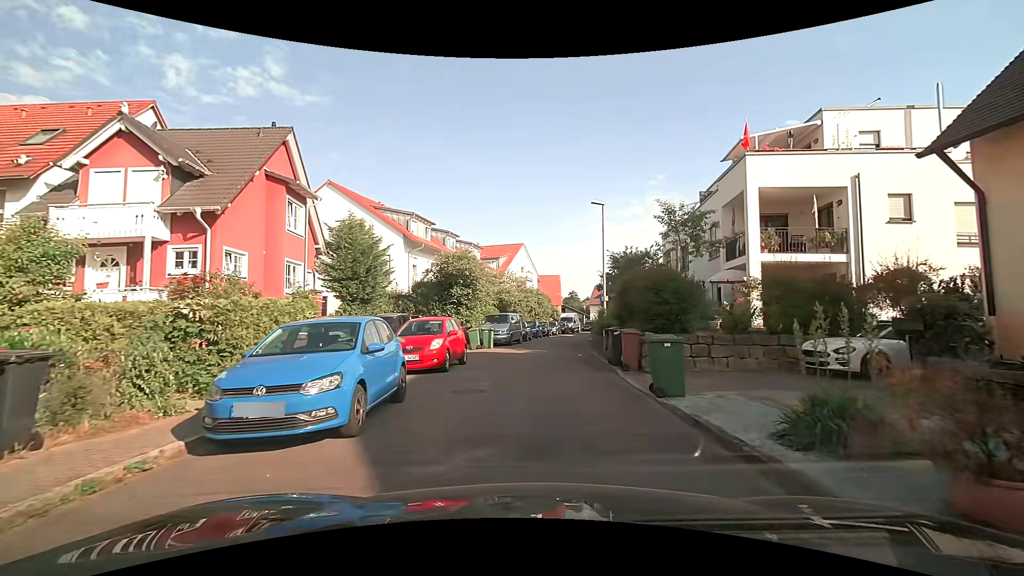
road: residential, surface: asphalt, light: Day
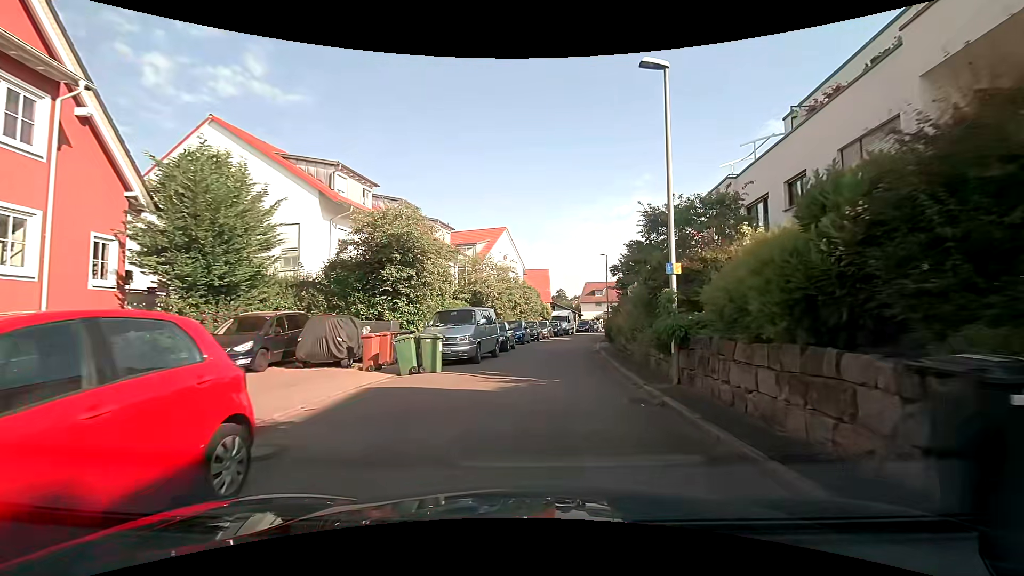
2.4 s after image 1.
(+0.1, +12.1) m; 0°
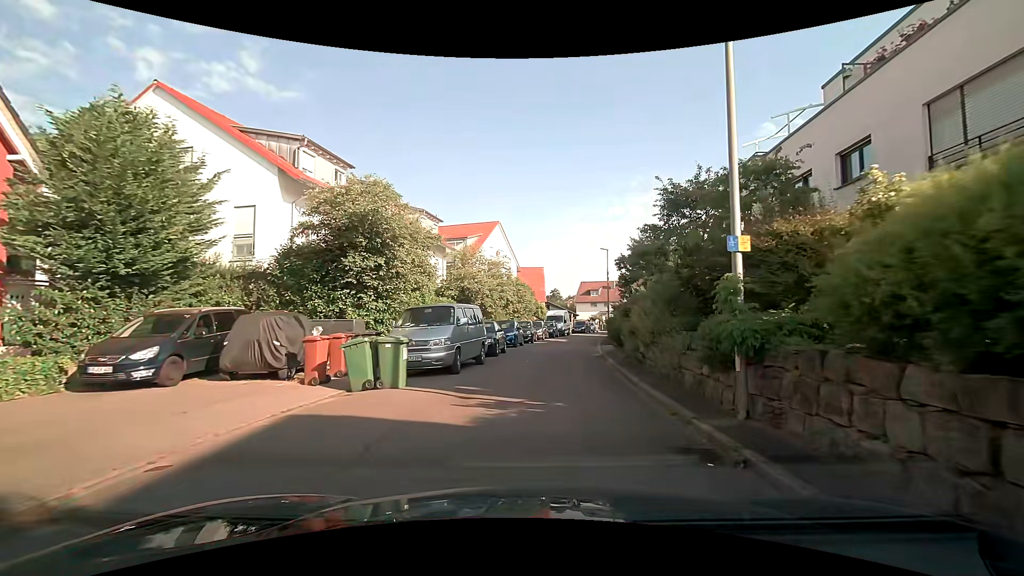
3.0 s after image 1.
(+0.1, +3.3) m; +1°
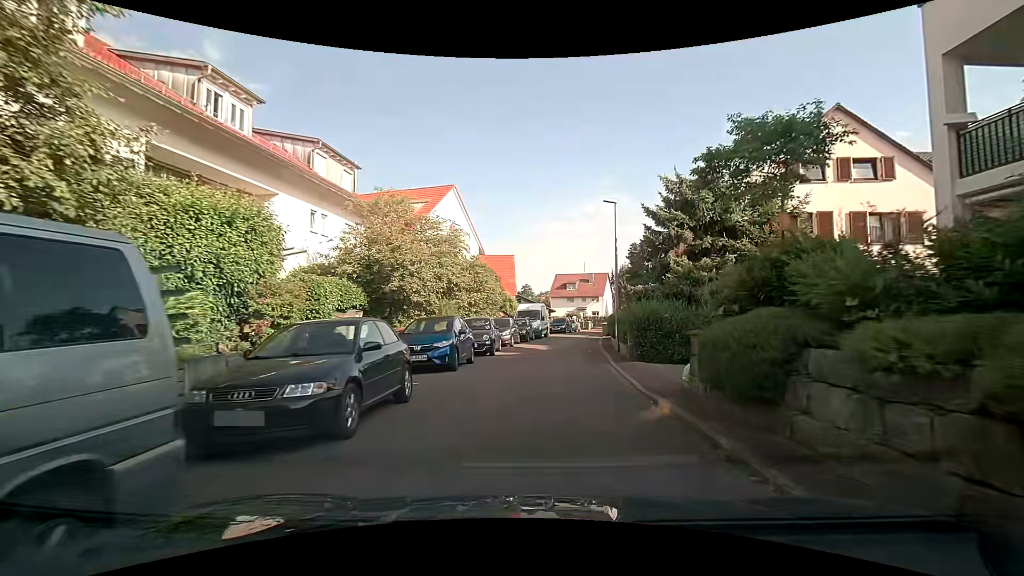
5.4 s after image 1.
(+0.6, +13.6) m; +4°
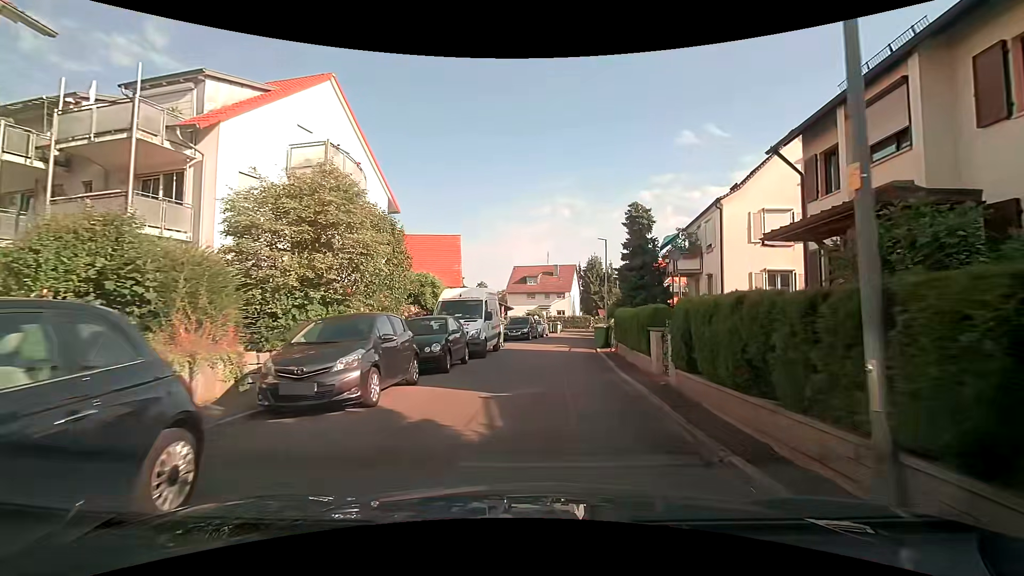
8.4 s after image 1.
(+0.9, +17.9) m; +4°
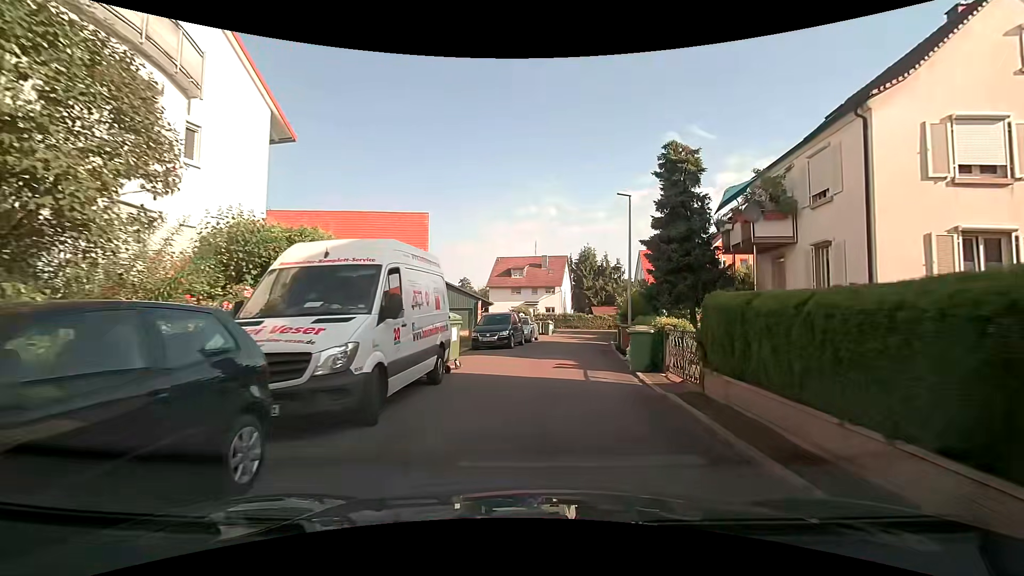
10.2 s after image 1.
(+0.4, +11.2) m; +4°
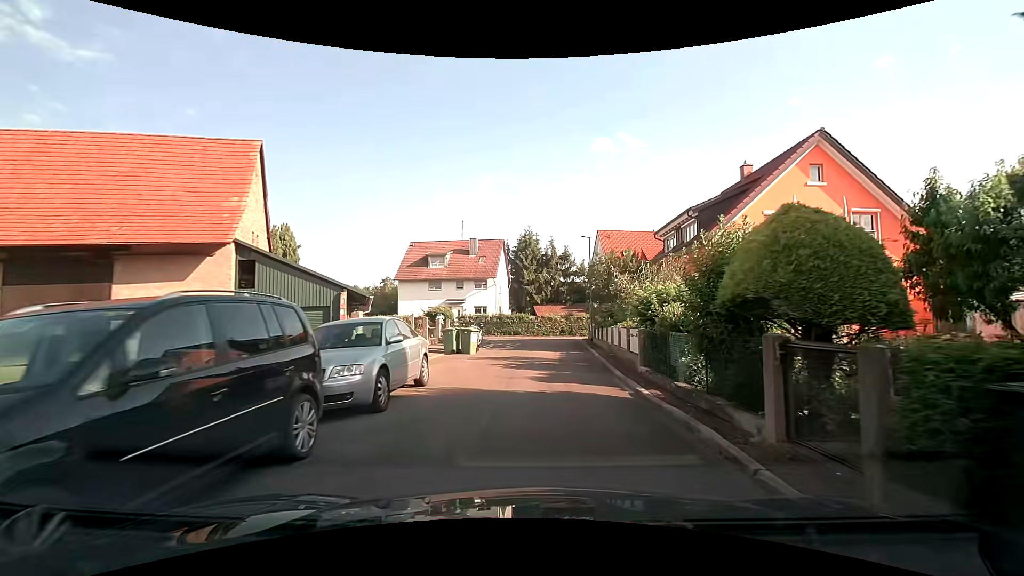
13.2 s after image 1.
(+0.8, +19.1) m; +7°
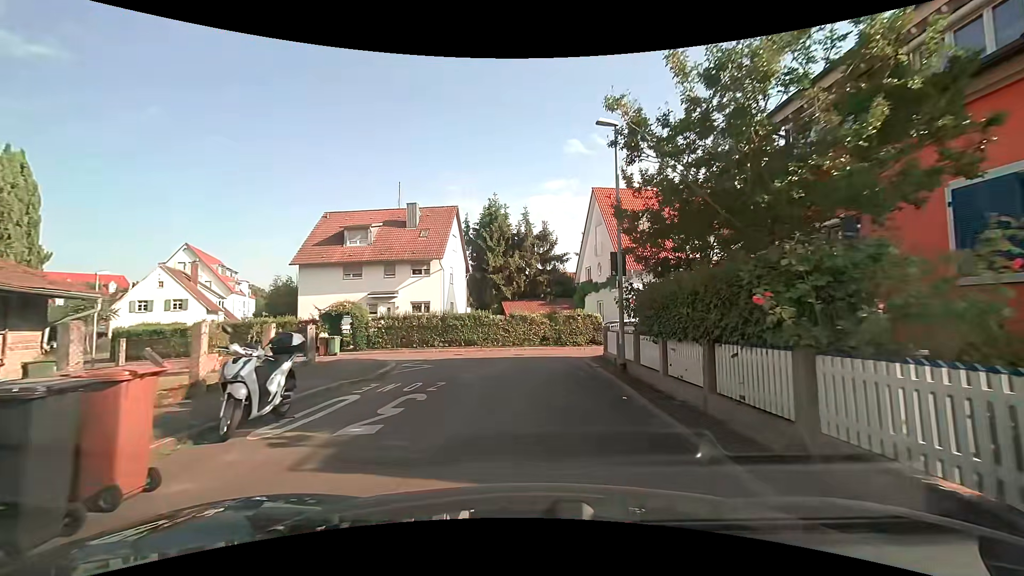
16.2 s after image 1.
(+0.5, +17.8) m; +2°
